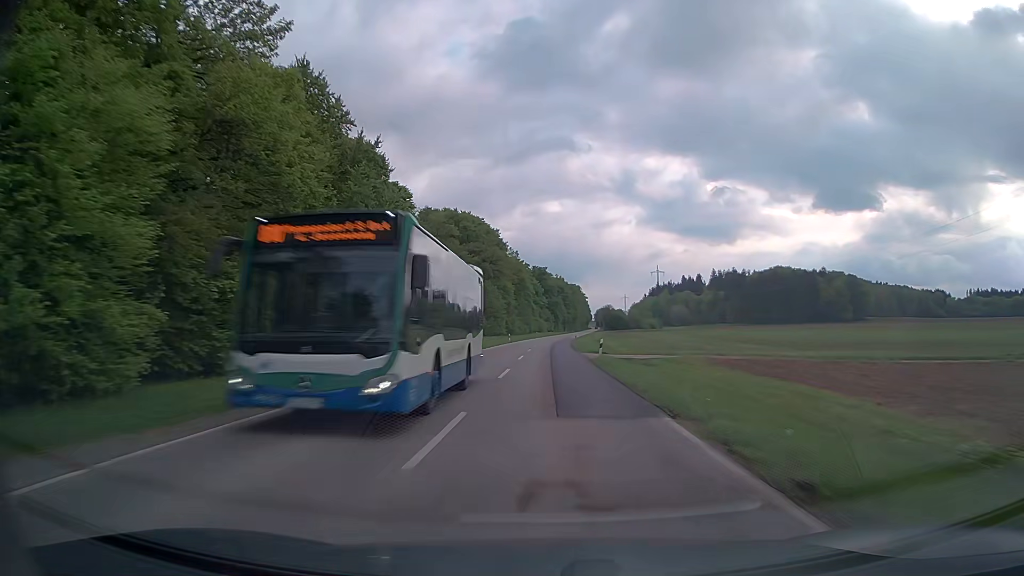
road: secondary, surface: asphalt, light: Day
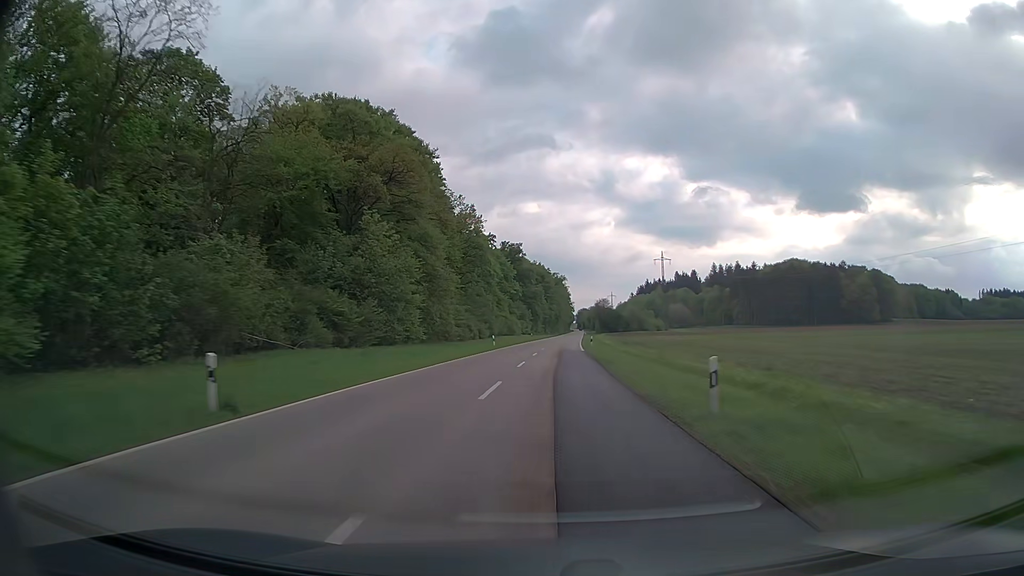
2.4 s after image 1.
(+0.4, +69.7) m; +1°
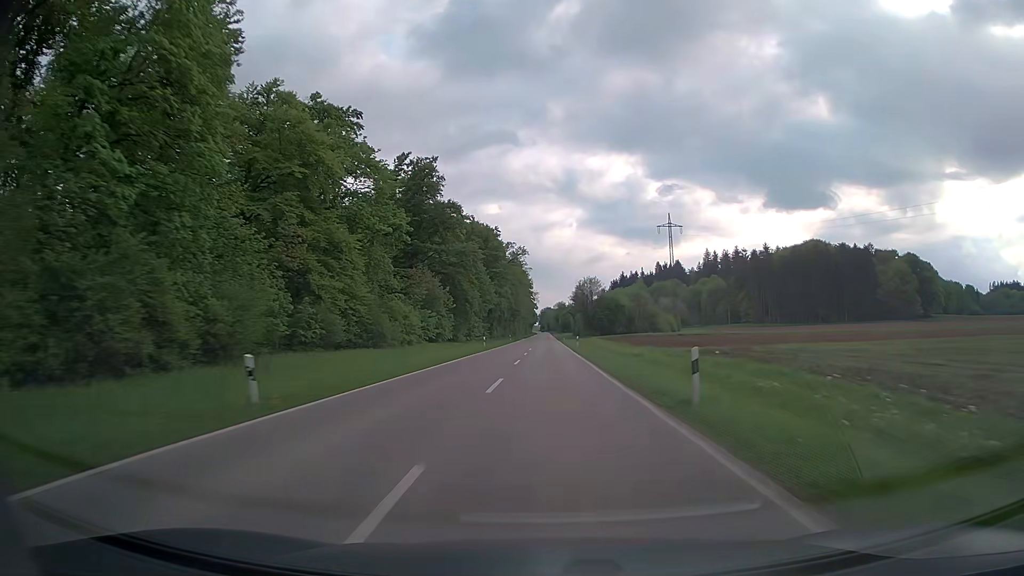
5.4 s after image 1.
(+3.0, +86.9) m; +4°
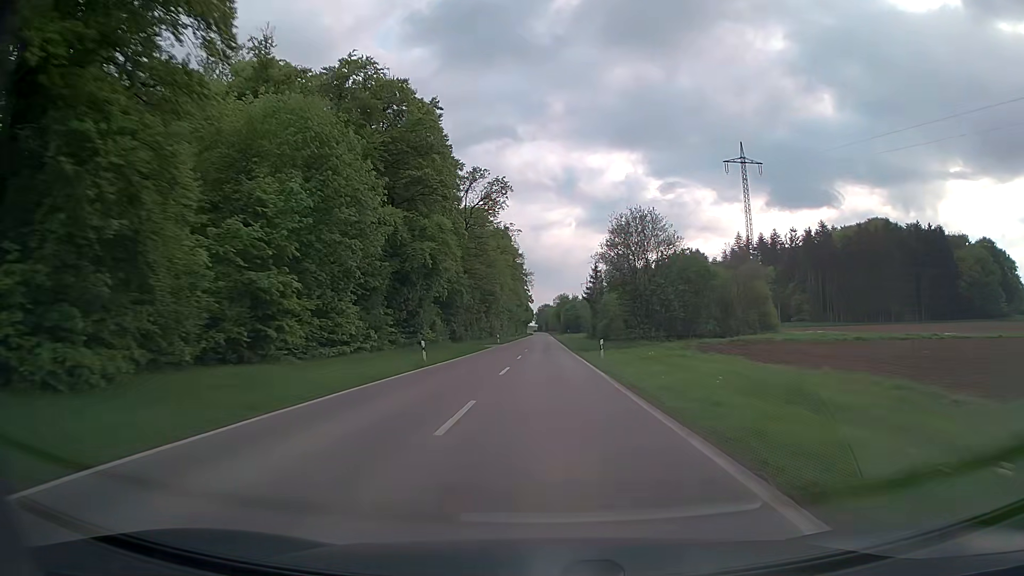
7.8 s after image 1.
(+0.2, +69.6) m; 0°
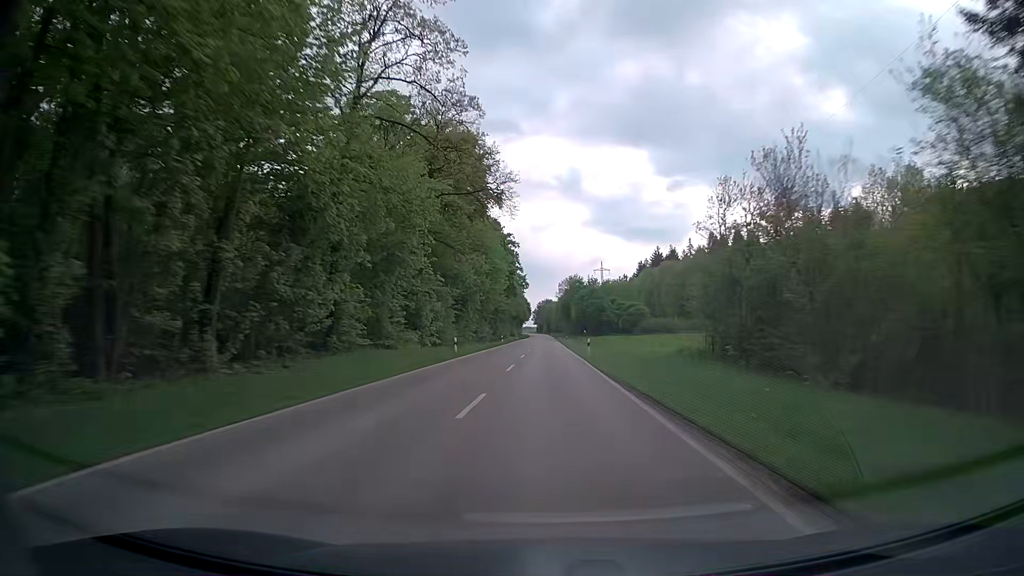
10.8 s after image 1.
(-0.3, +87.0) m; 0°
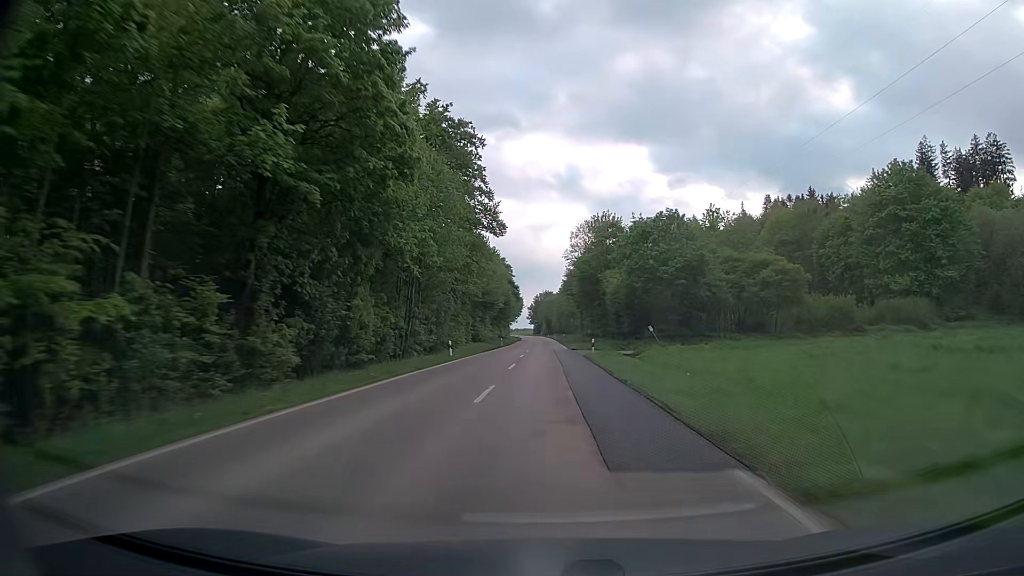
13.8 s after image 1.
(+0.2, +87.0) m; 0°
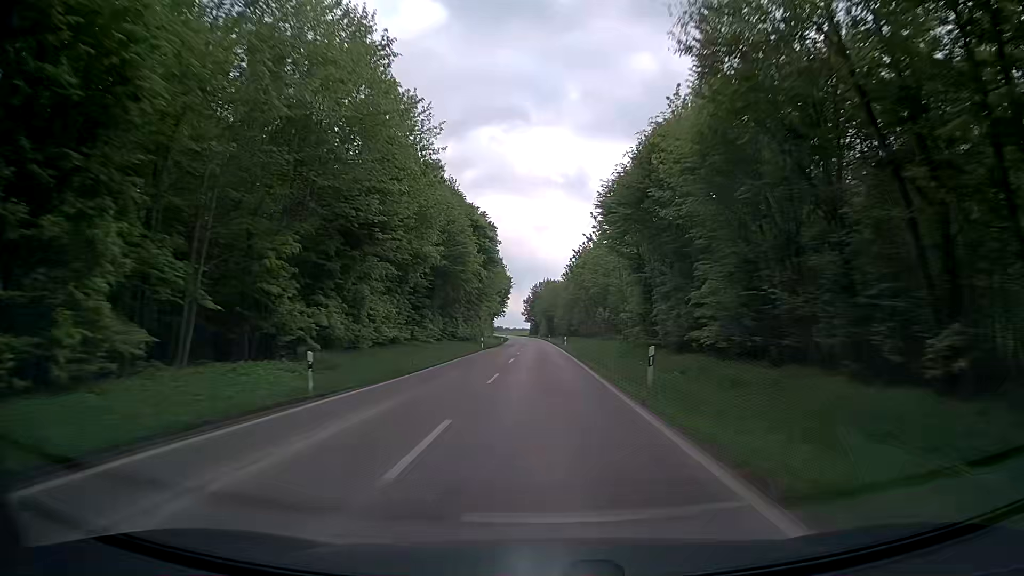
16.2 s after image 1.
(-0.1, +69.6) m; 0°
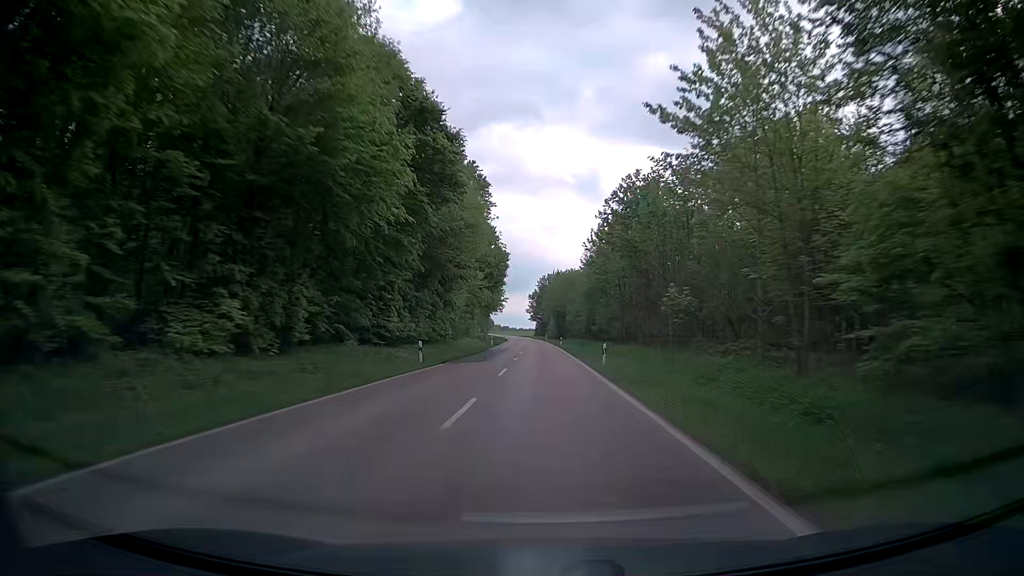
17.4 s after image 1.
(-0.1, +34.8) m; -1°
(0, +10) (0, +20) (0, +30) (0, +40) (0, +50) (0, +60) (0, +70) (0, +80) (-1, +90) (-1, +100) m
